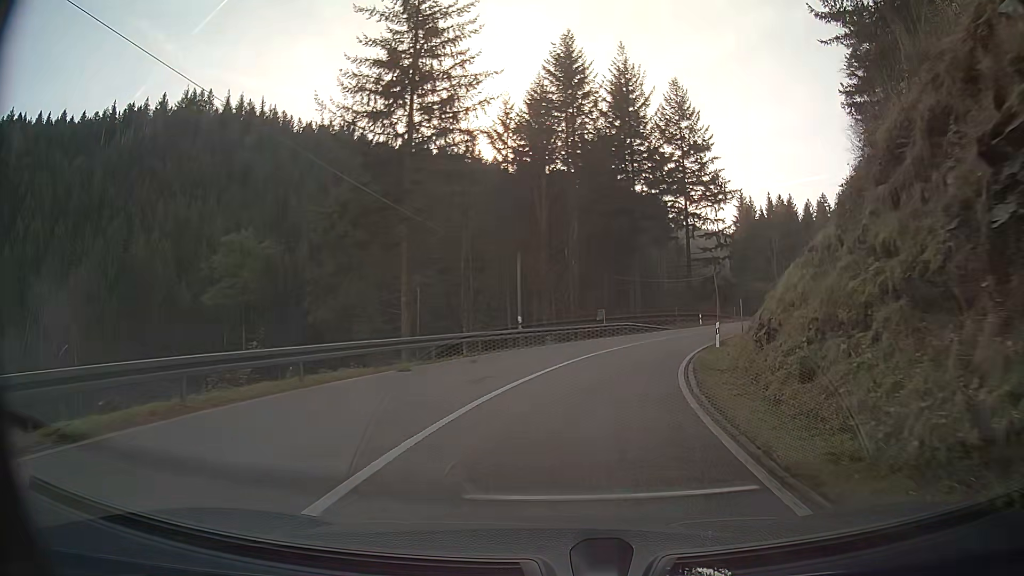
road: secondary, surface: asphalt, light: Day
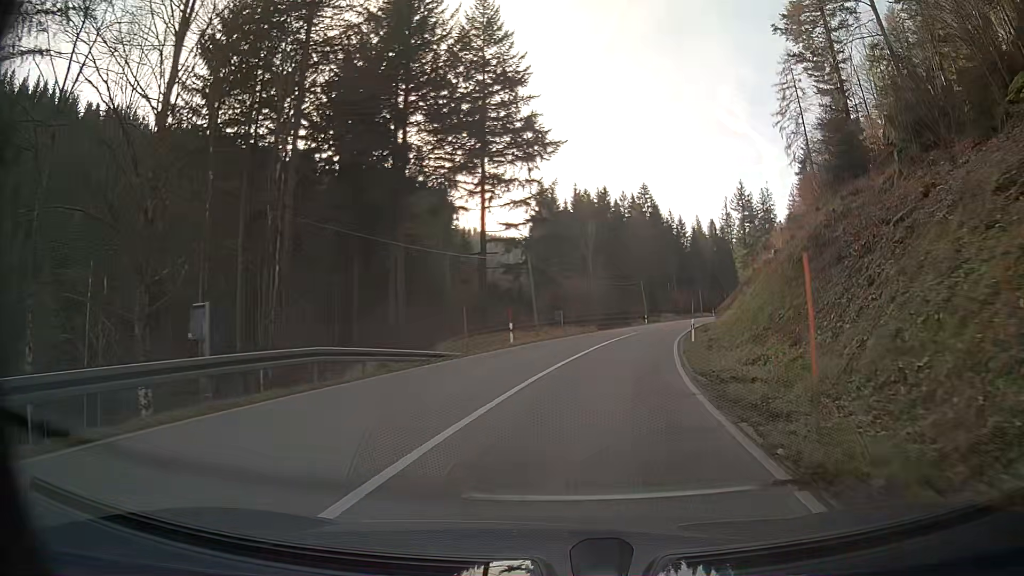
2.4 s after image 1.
(+4.7, +29.4) m; +18°
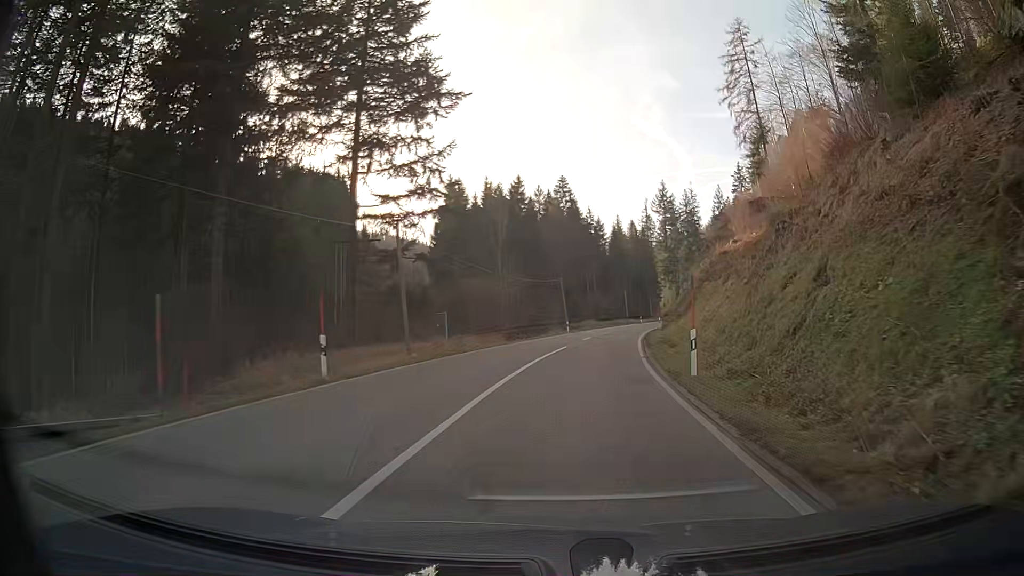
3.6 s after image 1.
(+1.0, +16.0) m; +6°
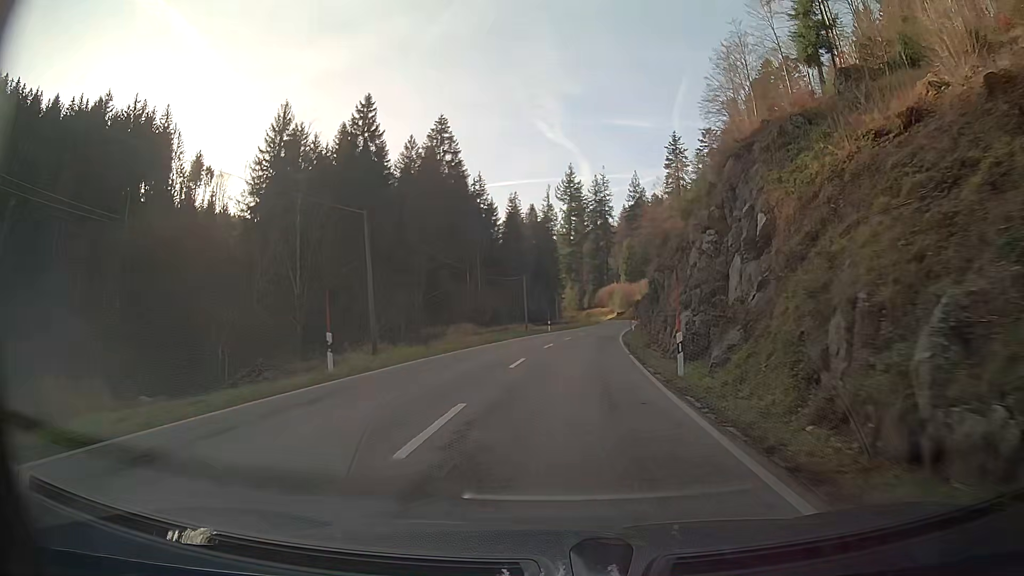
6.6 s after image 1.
(+3.5, +44.2) m; +9°
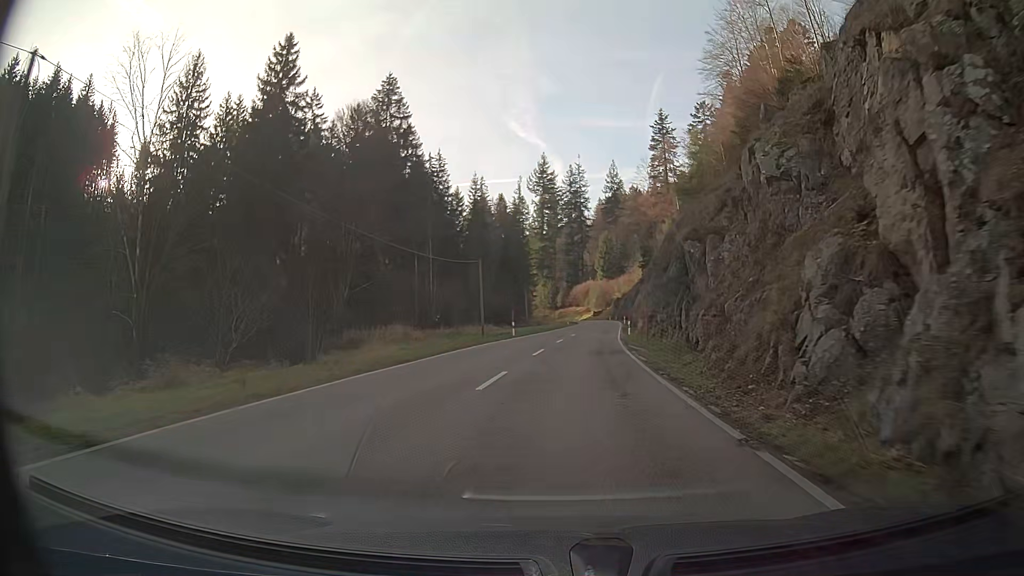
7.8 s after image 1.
(+0.4, +18.0) m; +3°
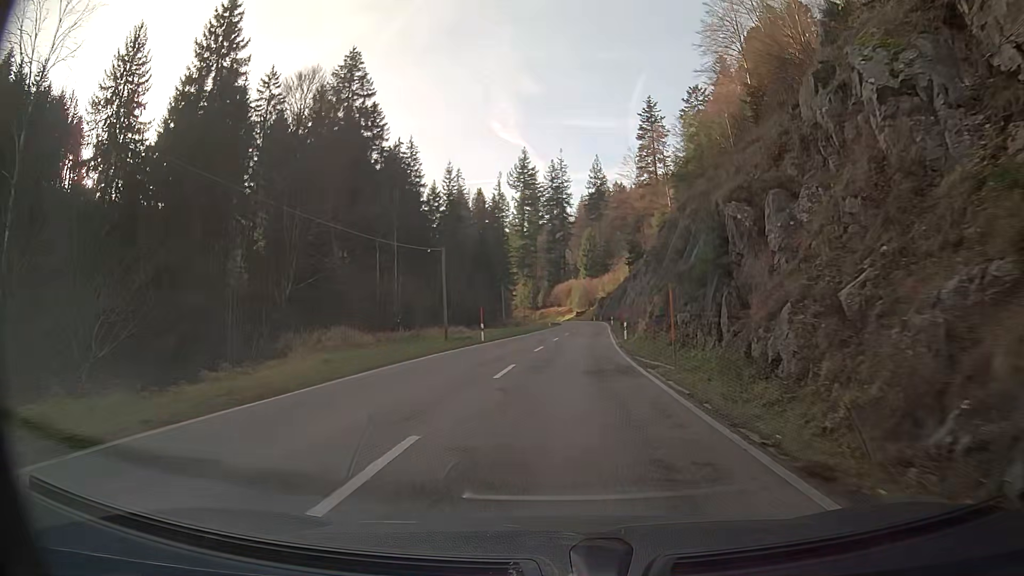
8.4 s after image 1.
(+0.1, +9.1) m; +1°
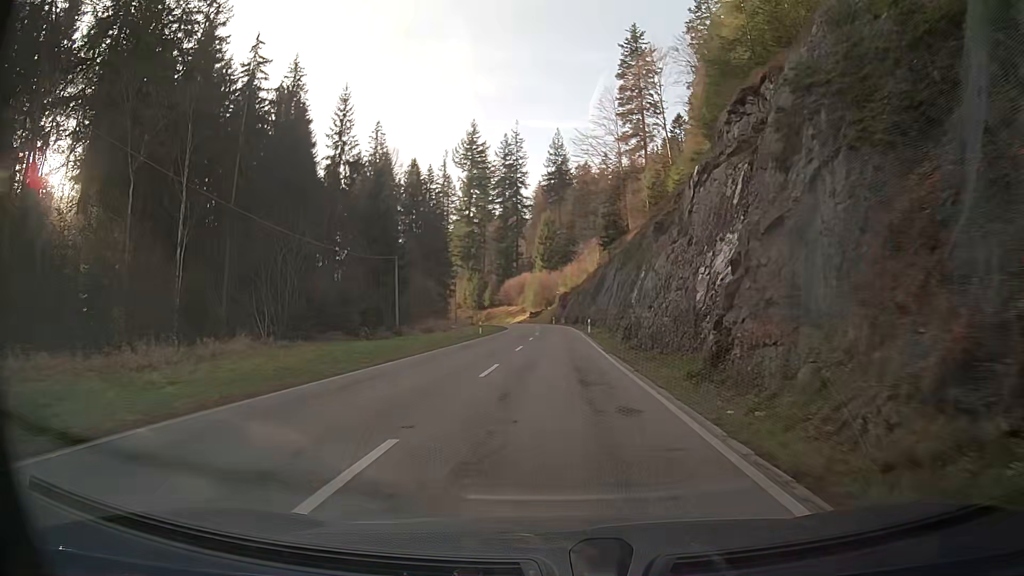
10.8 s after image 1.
(+1.3, +36.4) m; +4°
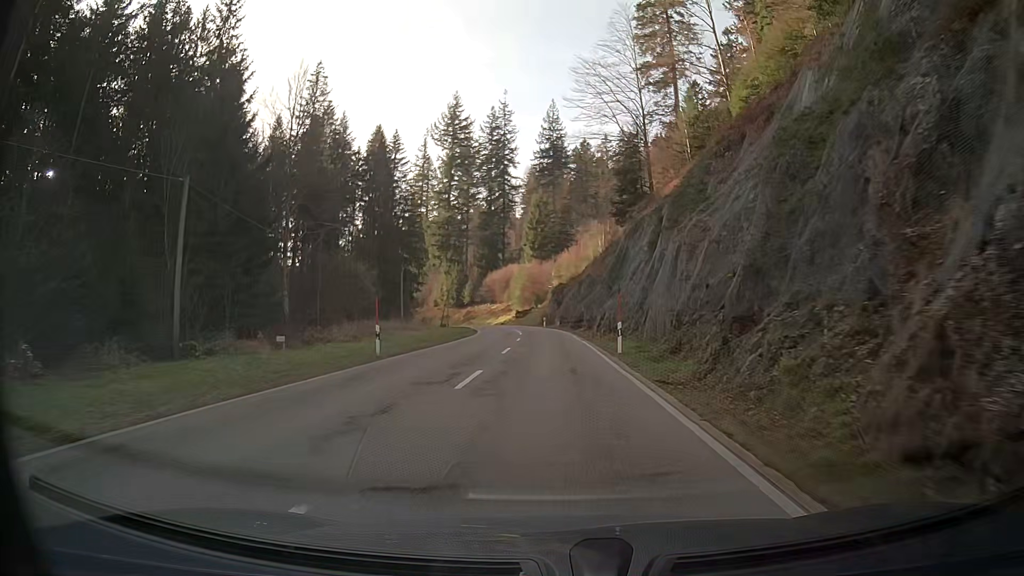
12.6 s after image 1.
(+0.1, +27.4) m; 0°
